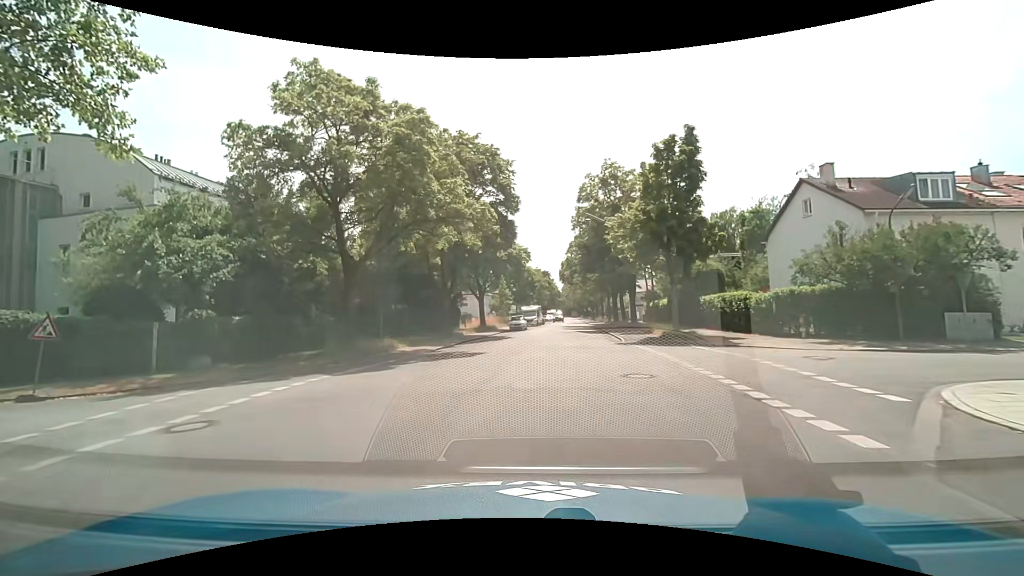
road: residential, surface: asphalt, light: Day
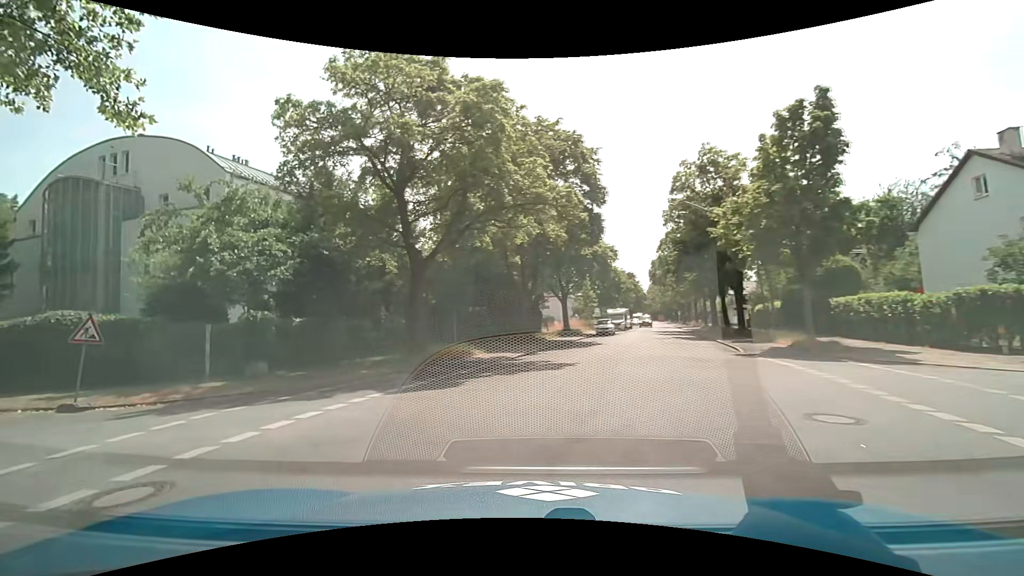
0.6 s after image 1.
(-0.3, +3.2) m; -12°
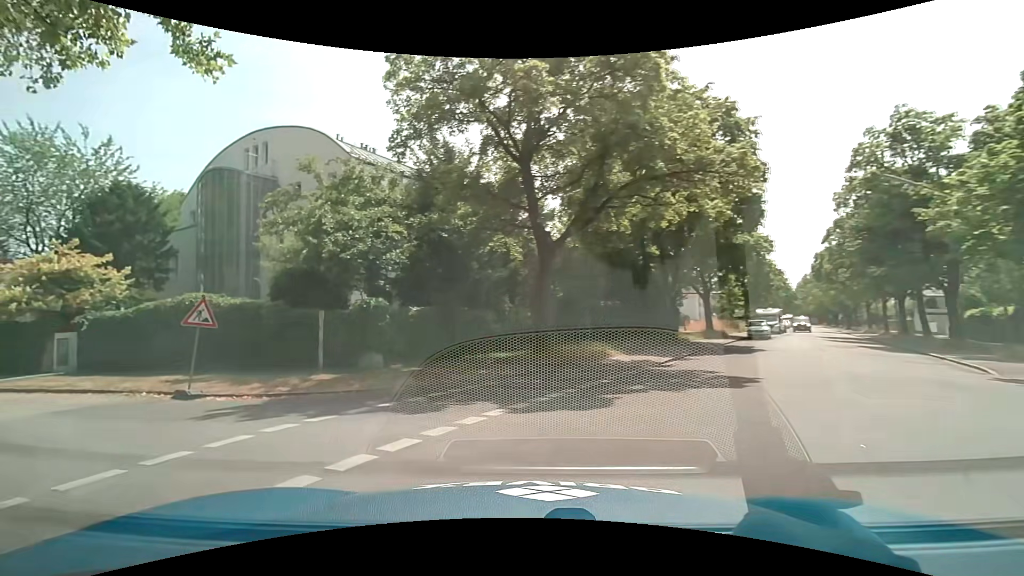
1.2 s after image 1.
(-0.3, +3.0) m; -14°
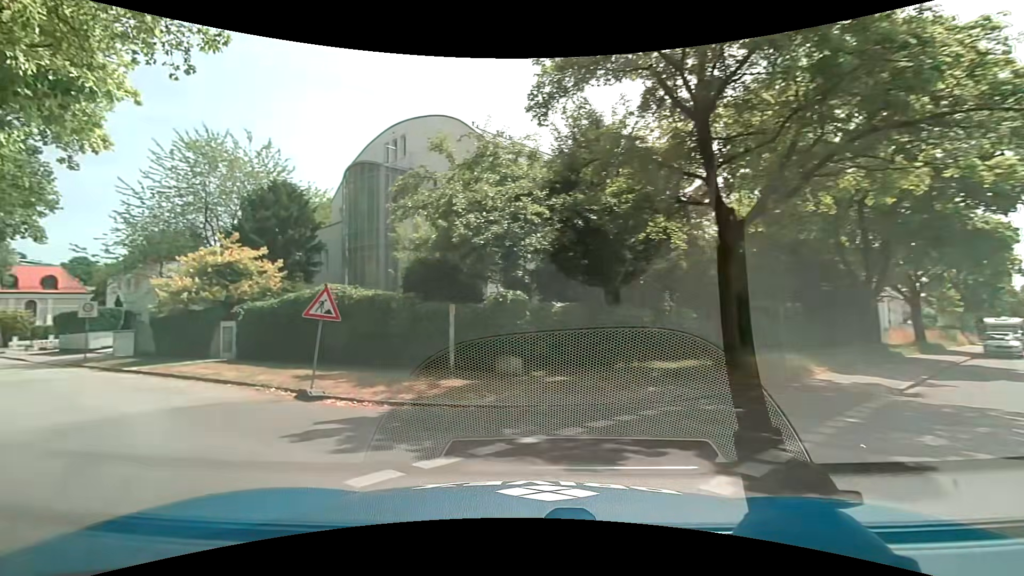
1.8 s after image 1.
(-0.4, +2.9) m; -15°
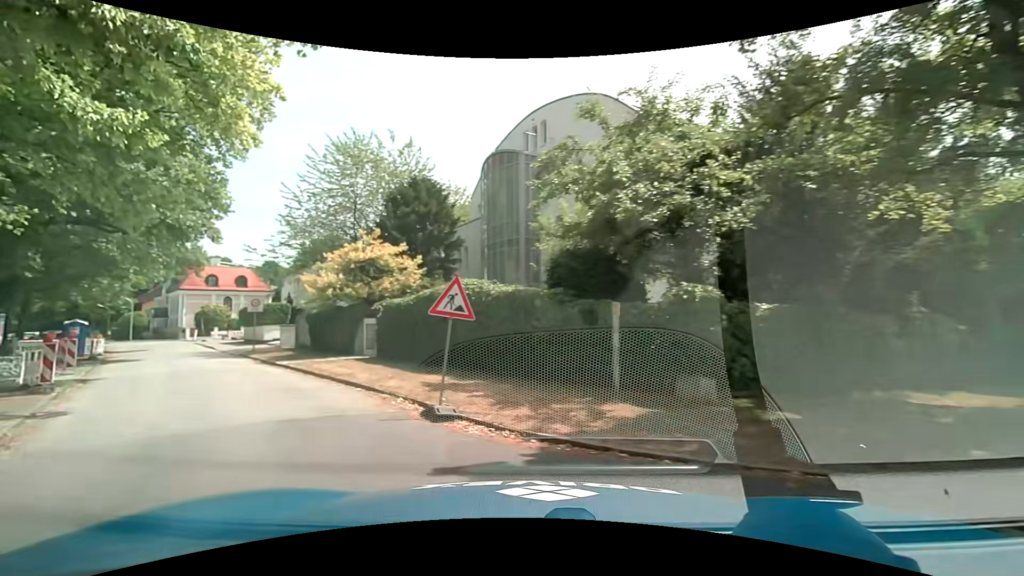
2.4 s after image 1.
(-0.4, +3.0) m; -13°
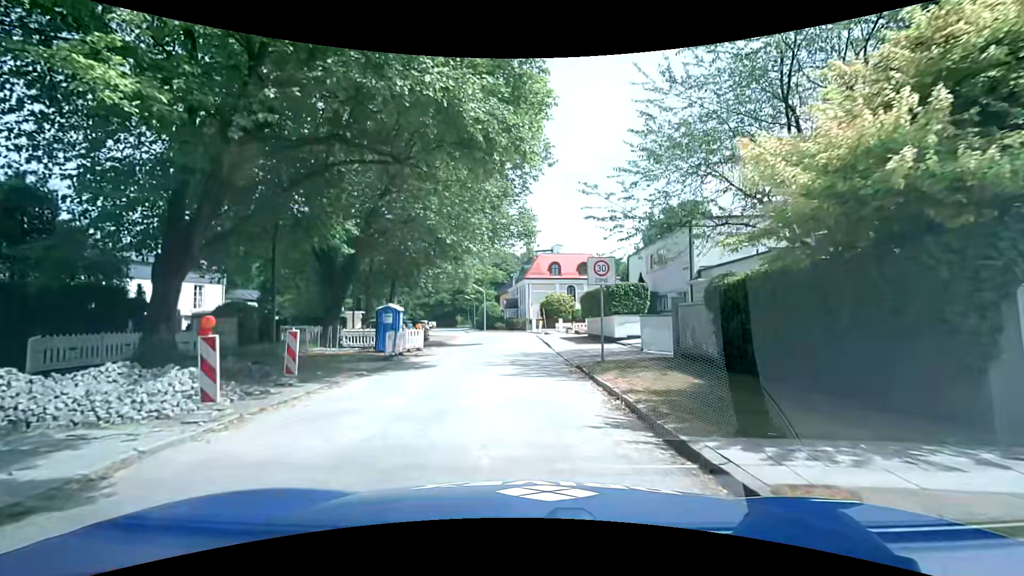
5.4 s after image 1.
(-7.6, +15.3) m; -38°
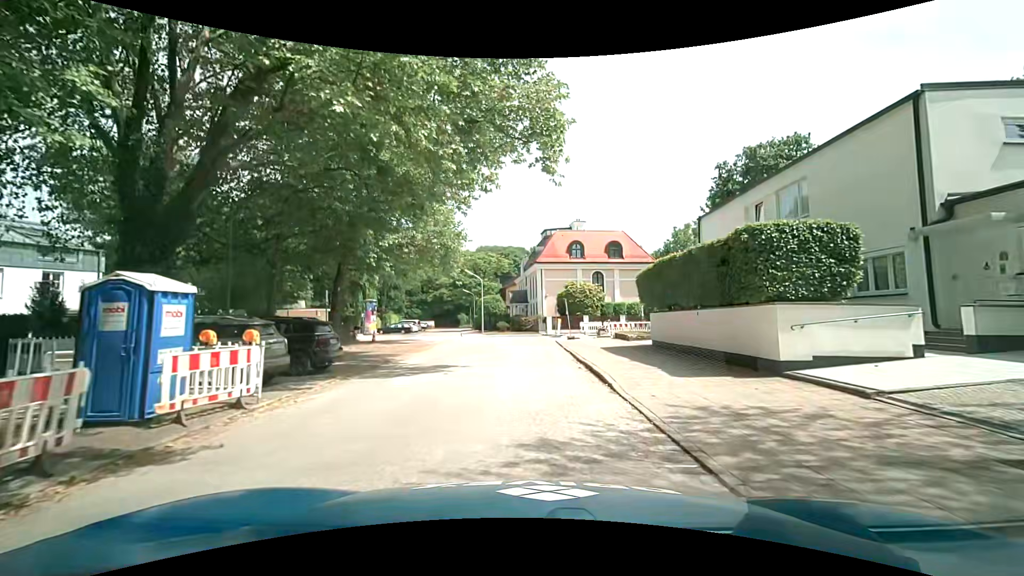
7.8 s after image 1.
(-0.2, +16.4) m; -1°
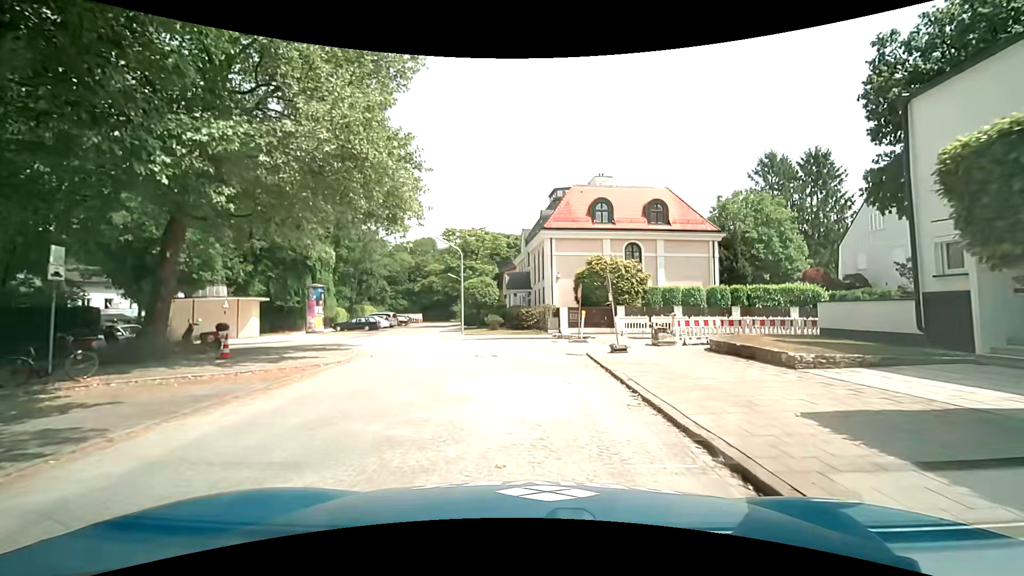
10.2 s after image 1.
(-0.2, +15.4) m; 0°
(0, +10) (-3, +20) (-7, +29) (-9, +38) (-10, +48) (-12, +58) (-14, +68) (-15, +78) (-16, +88) (-14, +98) m
